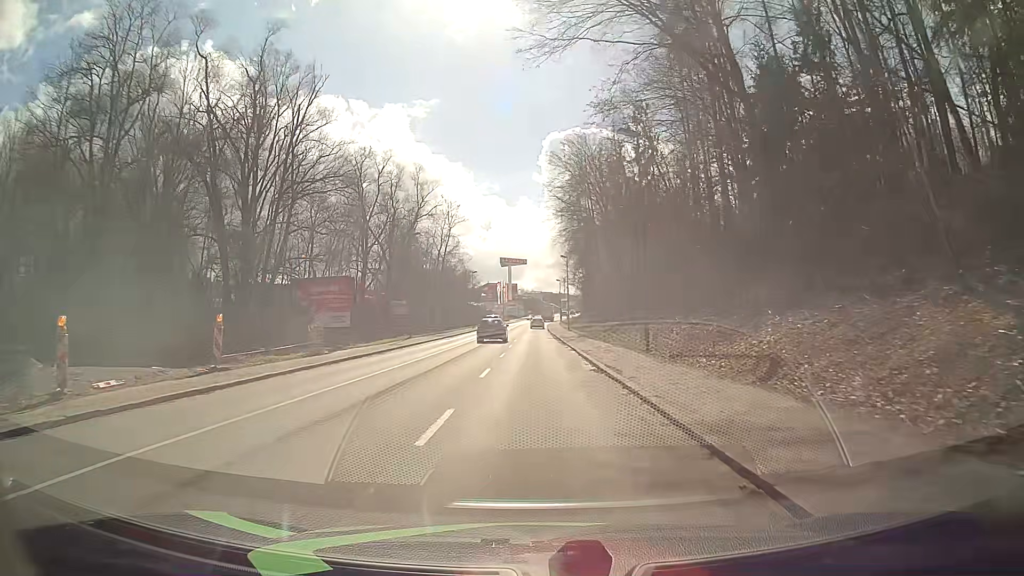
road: tertiary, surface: asphalt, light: Day
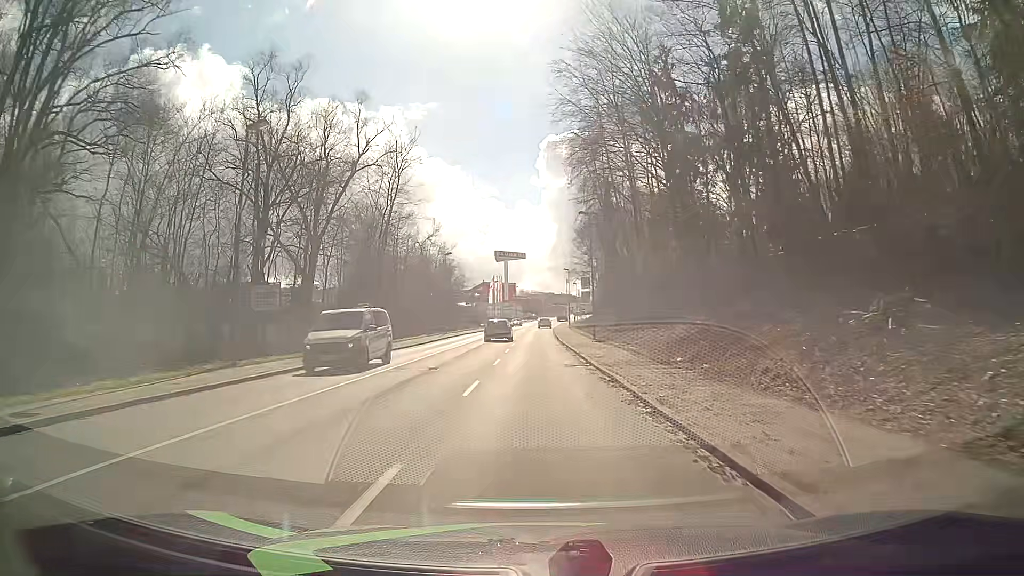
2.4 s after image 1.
(+0.1, +31.1) m; 0°
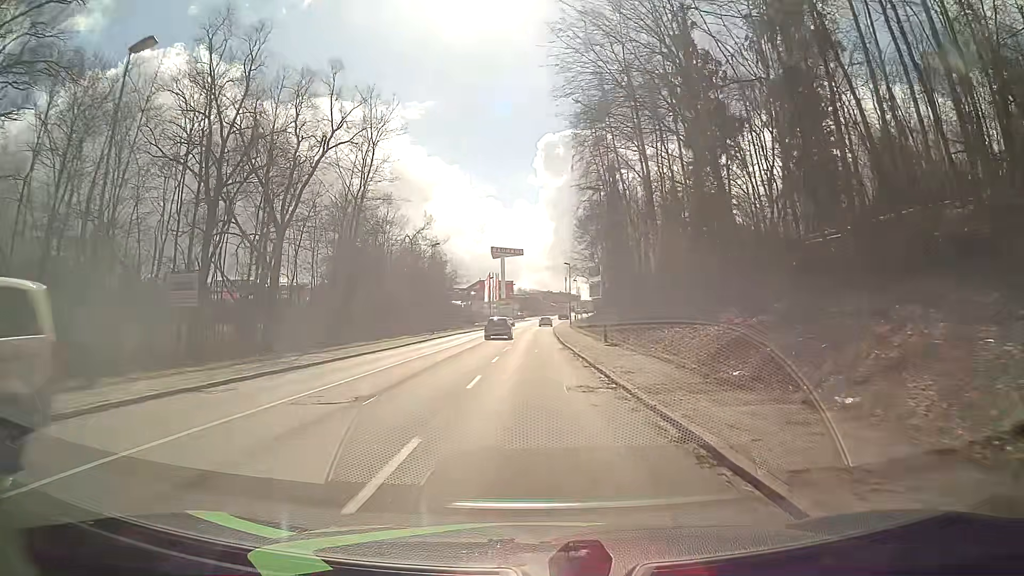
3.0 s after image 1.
(+0.1, +7.8) m; +1°
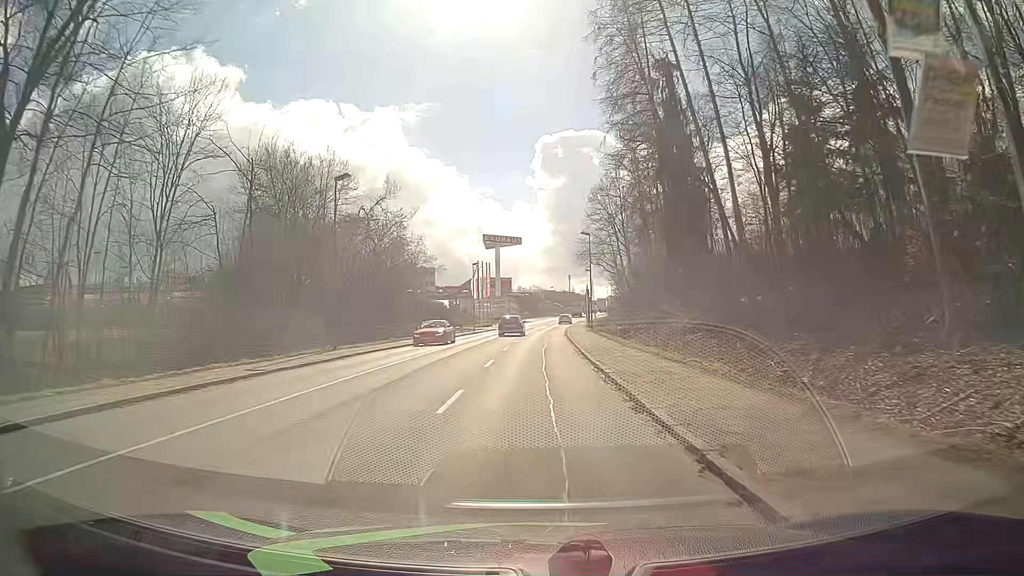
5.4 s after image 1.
(+0.1, +30.9) m; -1°
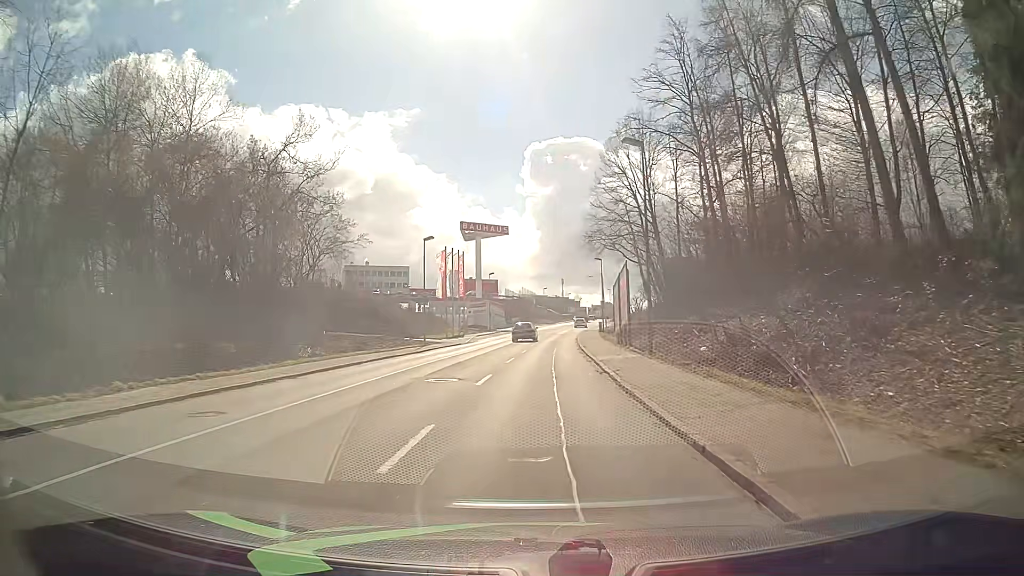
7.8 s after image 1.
(+0.5, +30.6) m; +2°
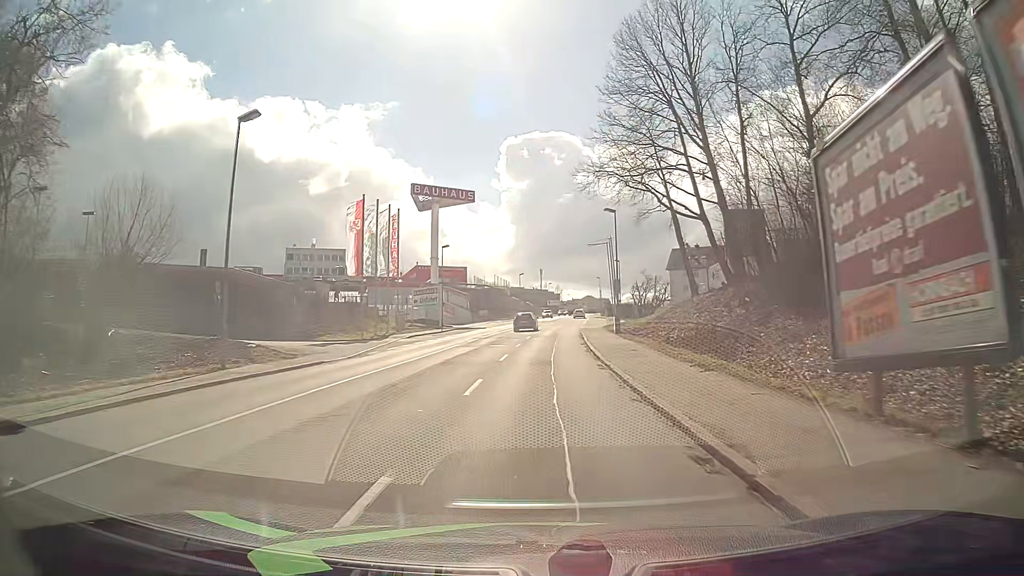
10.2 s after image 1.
(+0.2, +30.4) m; +1°
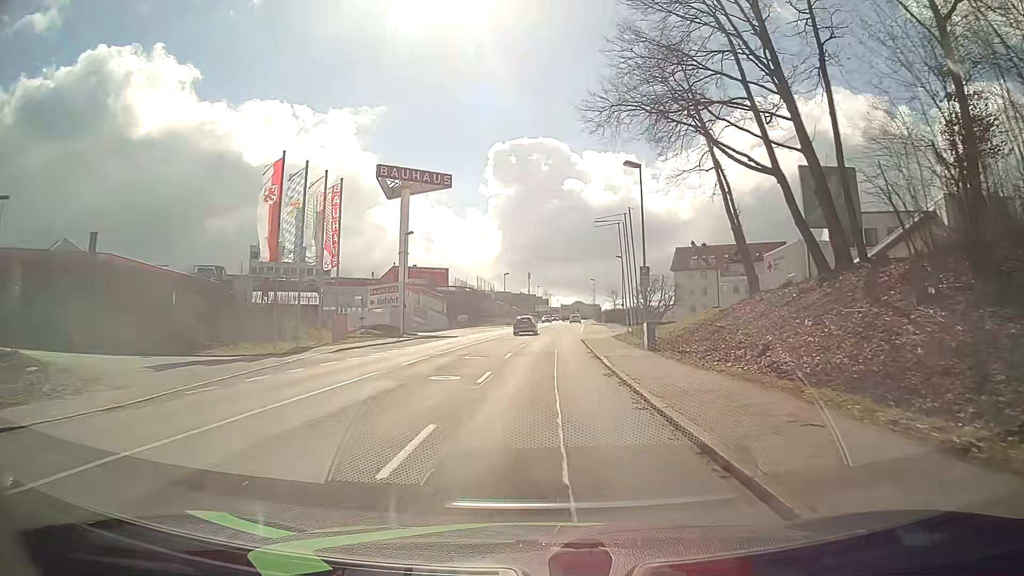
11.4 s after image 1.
(+0.2, +15.1) m; +2°
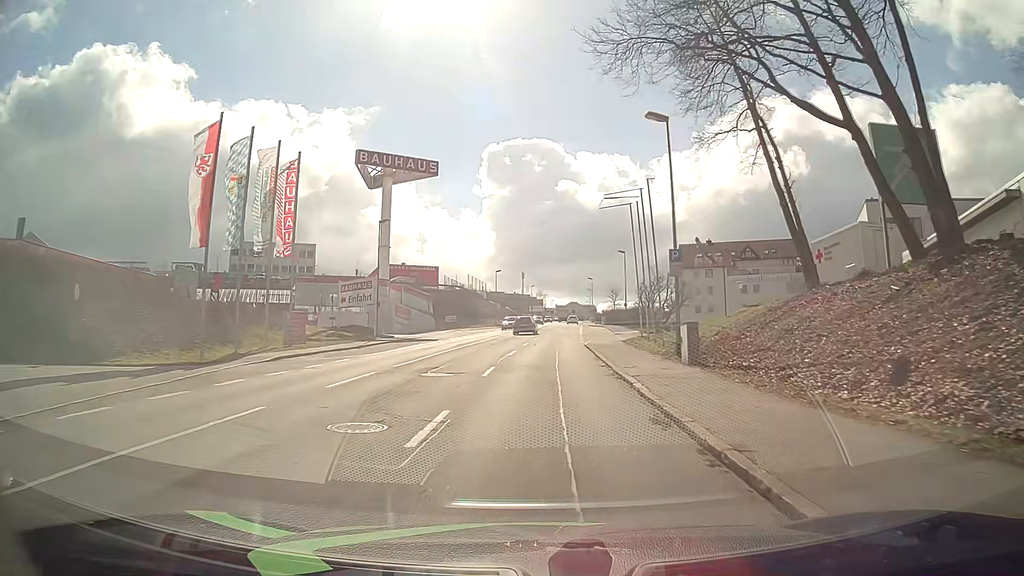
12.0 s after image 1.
(0.0, +7.6) m; 0°
